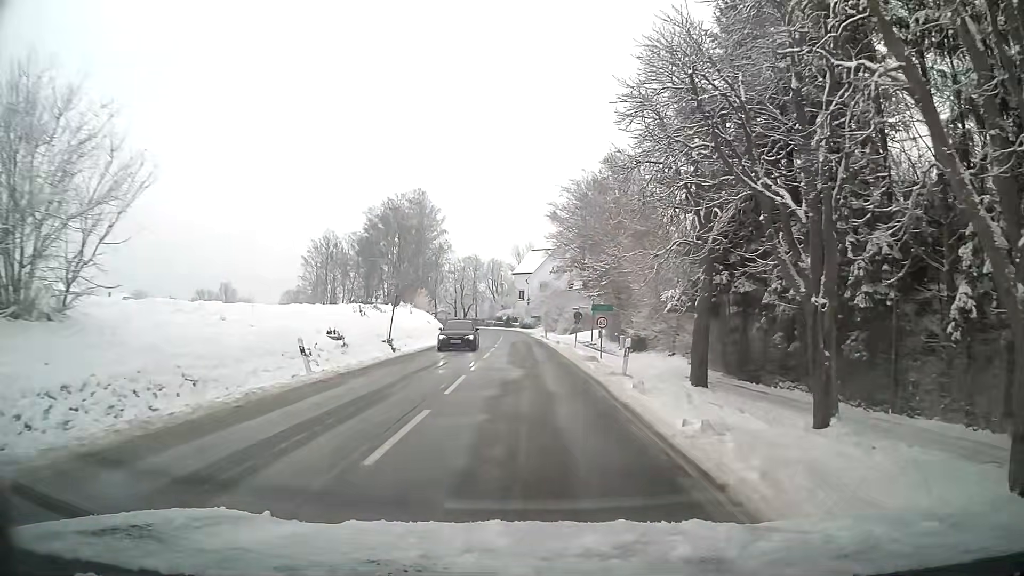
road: tertiary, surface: asphalt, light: Day
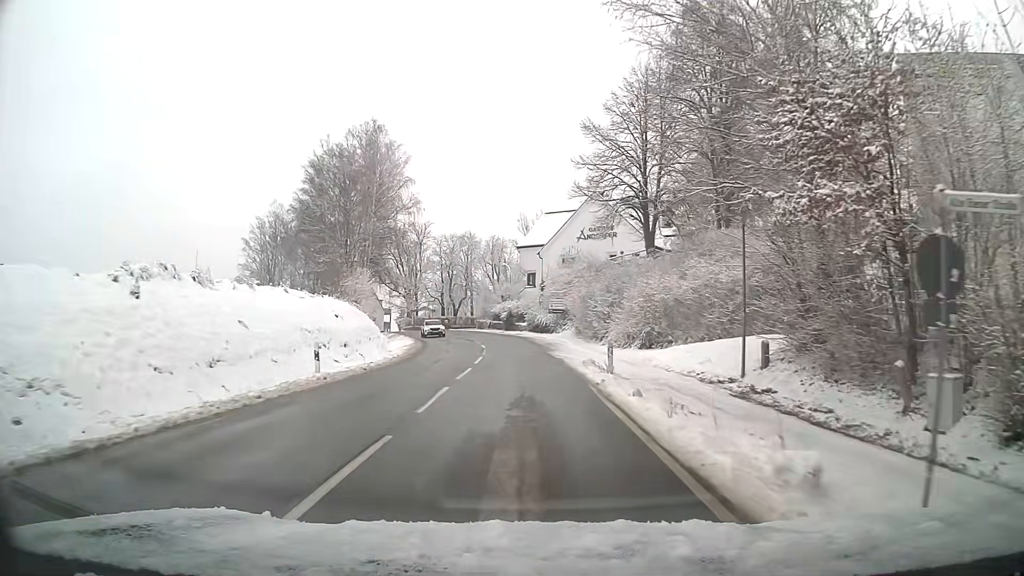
(-0.4, +39.9) m; -1°
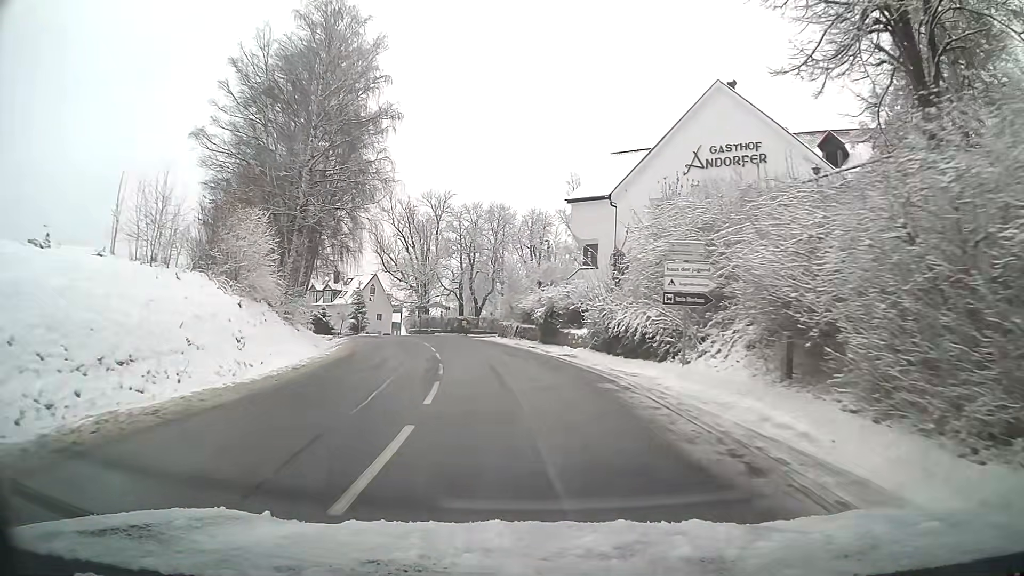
(-1.0, +30.6) m; -5°
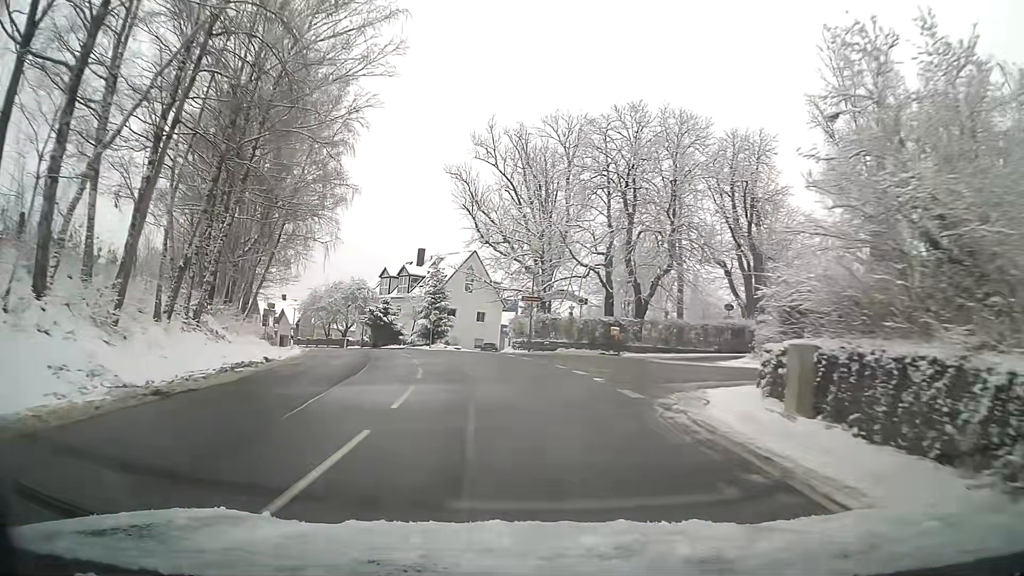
(-3.9, +37.9) m; -12°
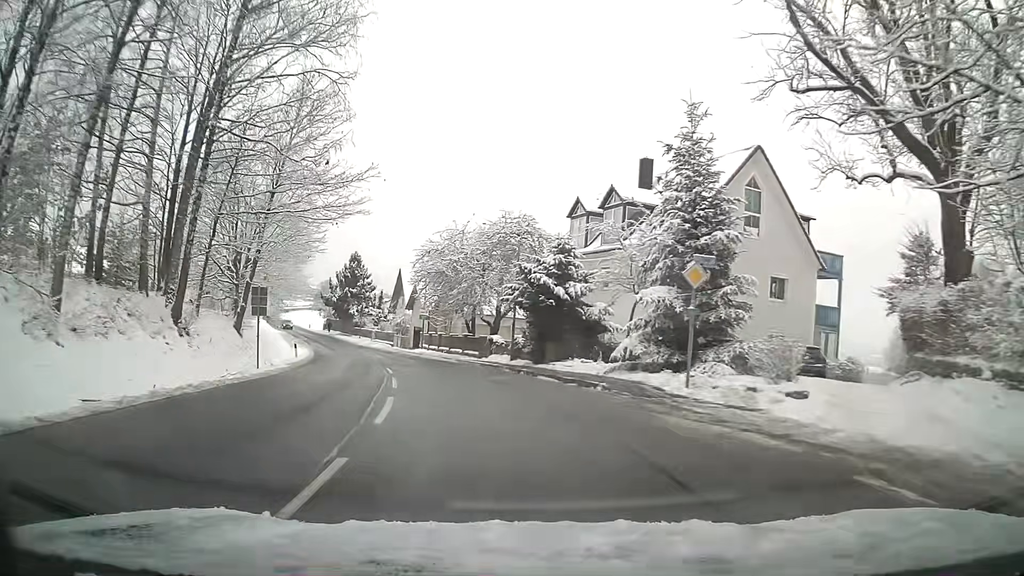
(-6.0, +37.3) m; -19°
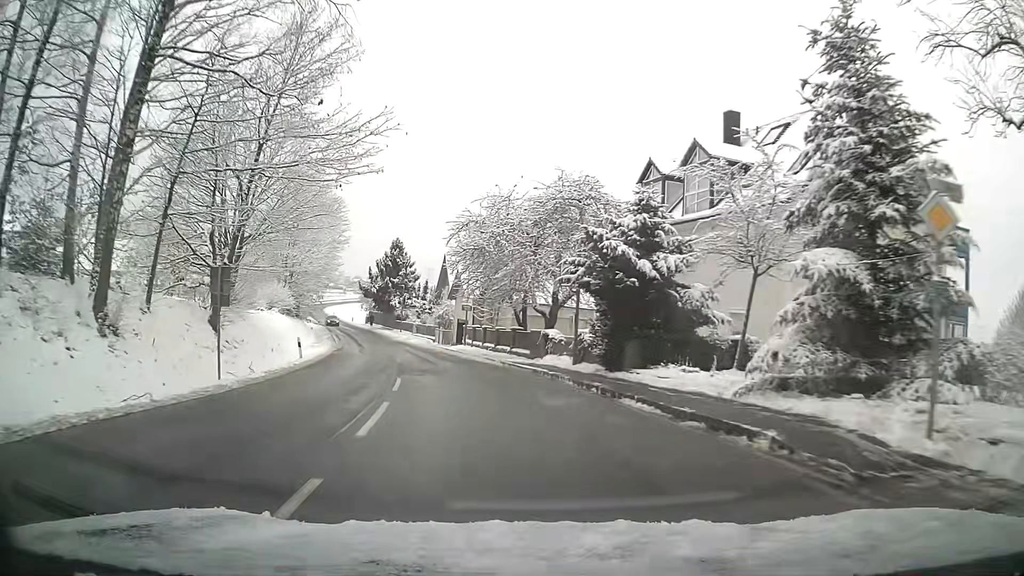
(-0.3, +7.6) m; -4°
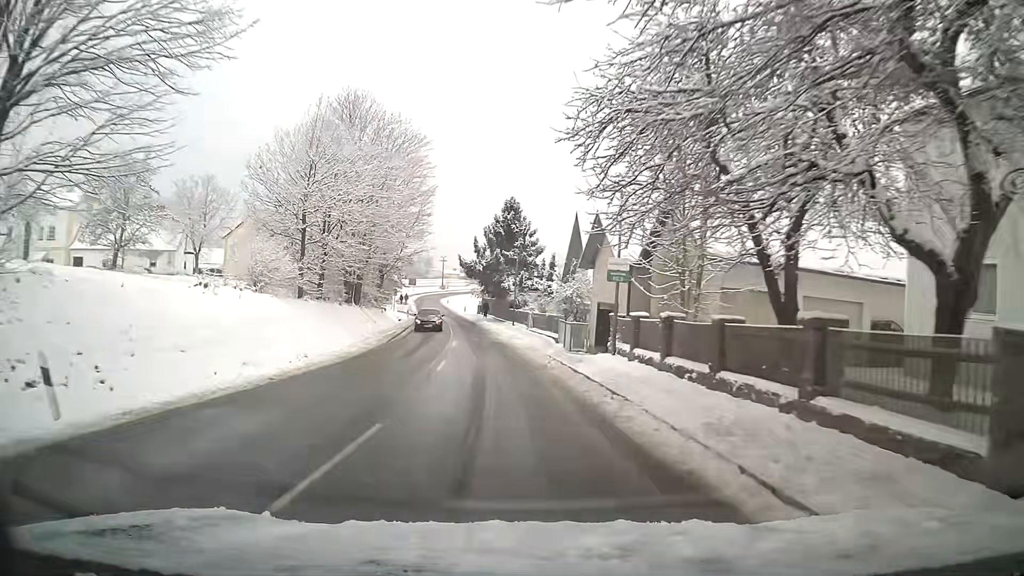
(-2.3, +22.1) m; -11°
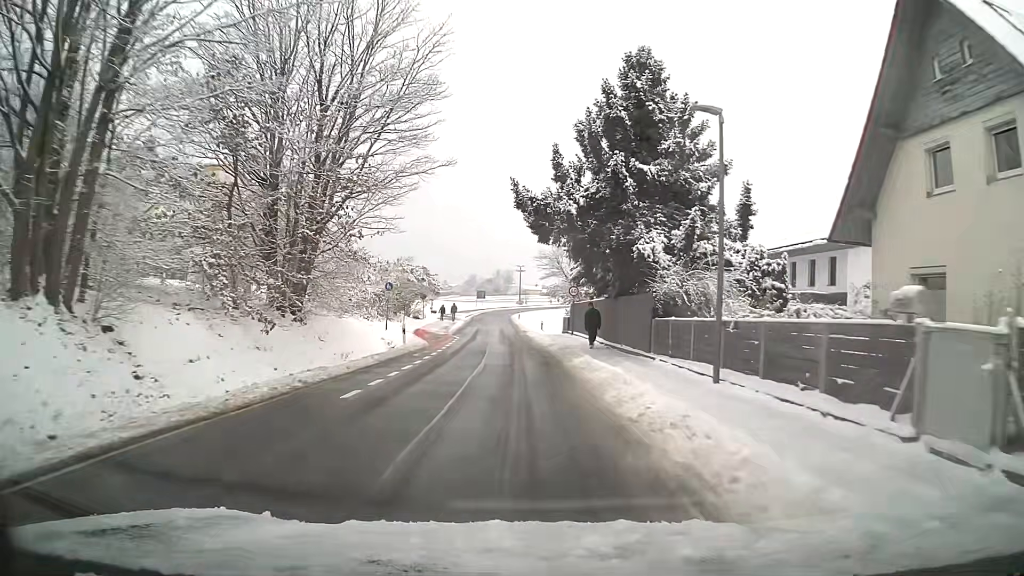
(-2.9, +37.0) m; -7°
